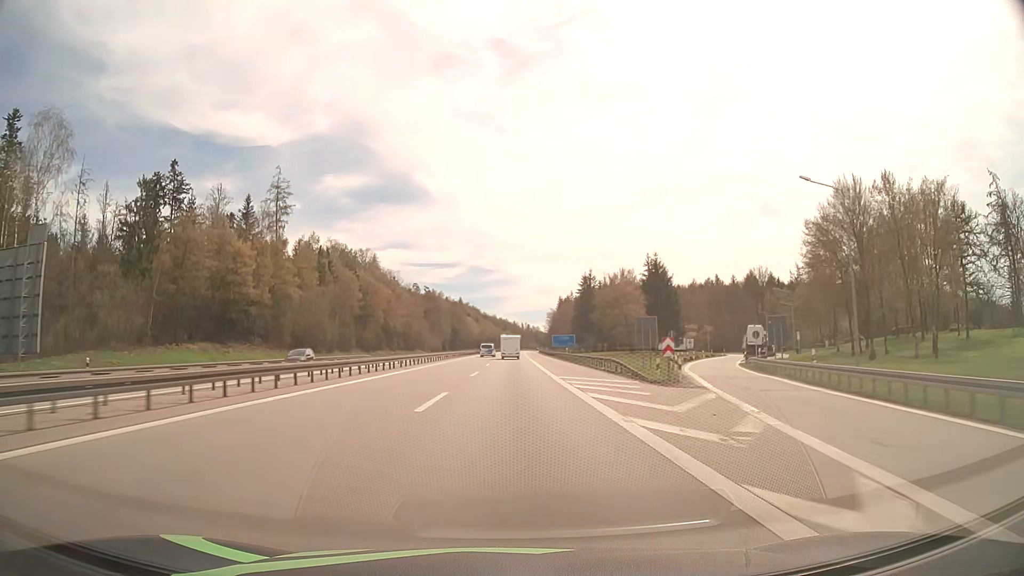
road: motorway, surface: asphalt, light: Day
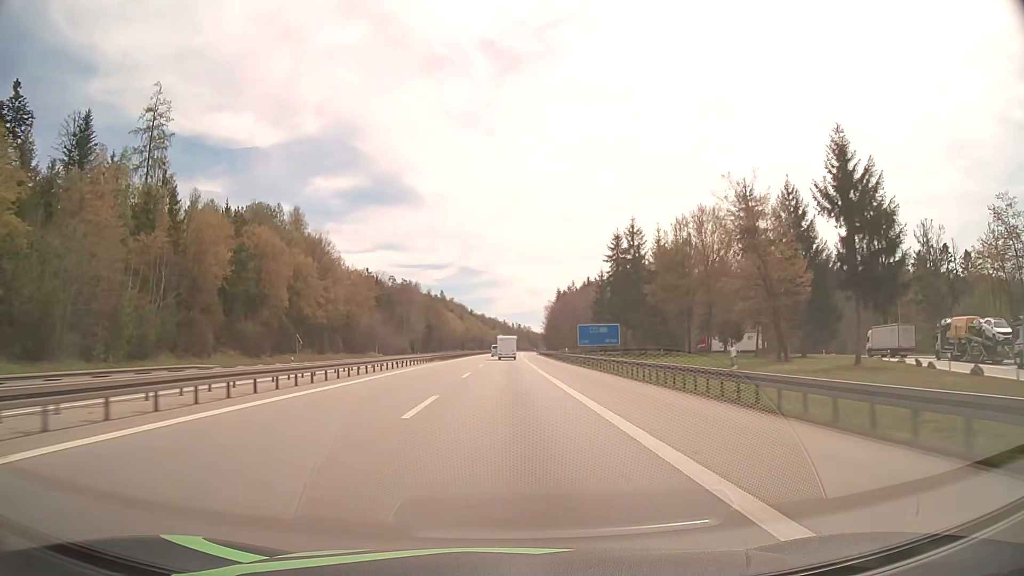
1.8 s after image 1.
(+0.5, +55.8) m; +1°
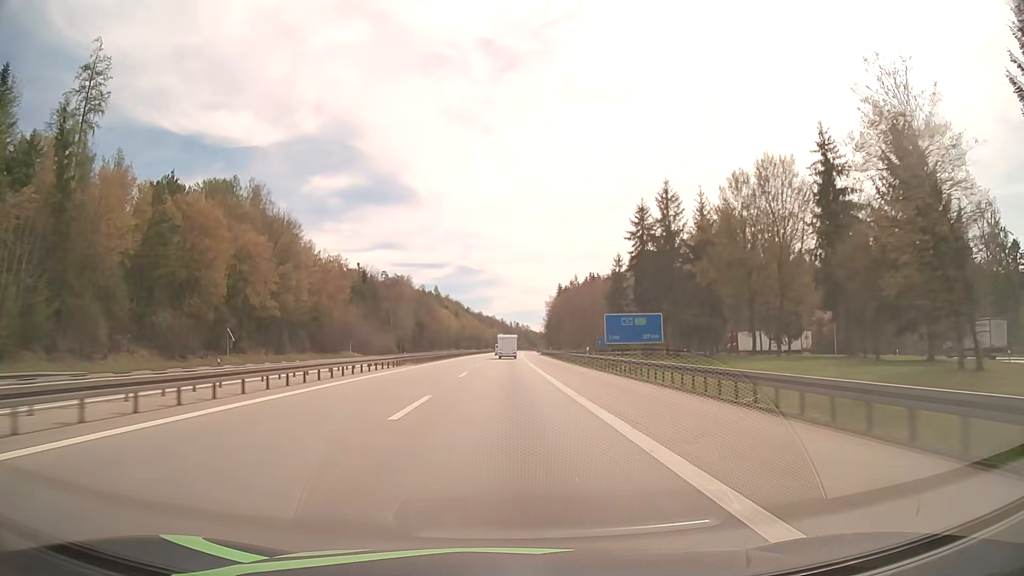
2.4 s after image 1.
(0.0, +18.8) m; 0°
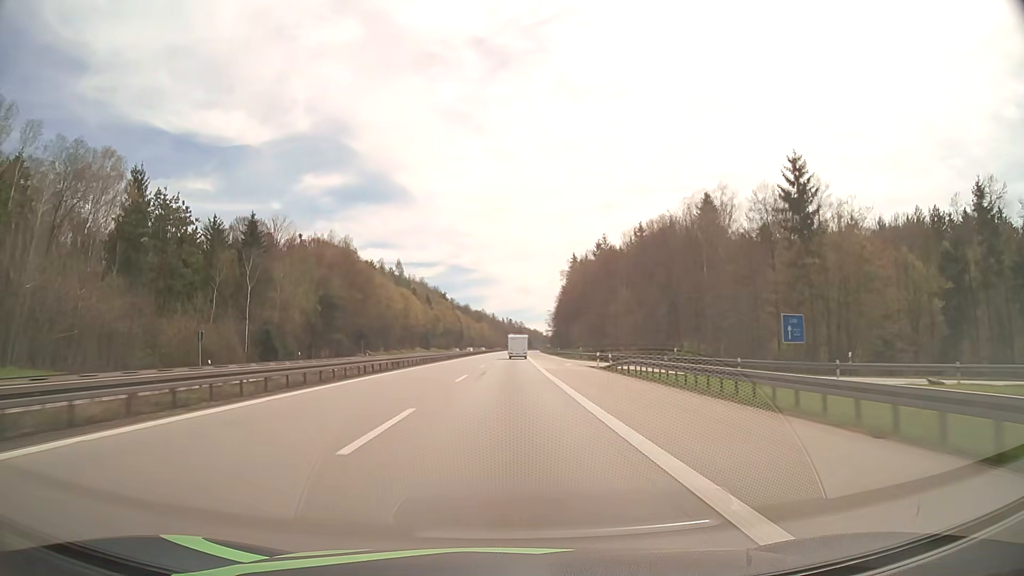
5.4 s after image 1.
(+0.4, +94.1) m; +1°
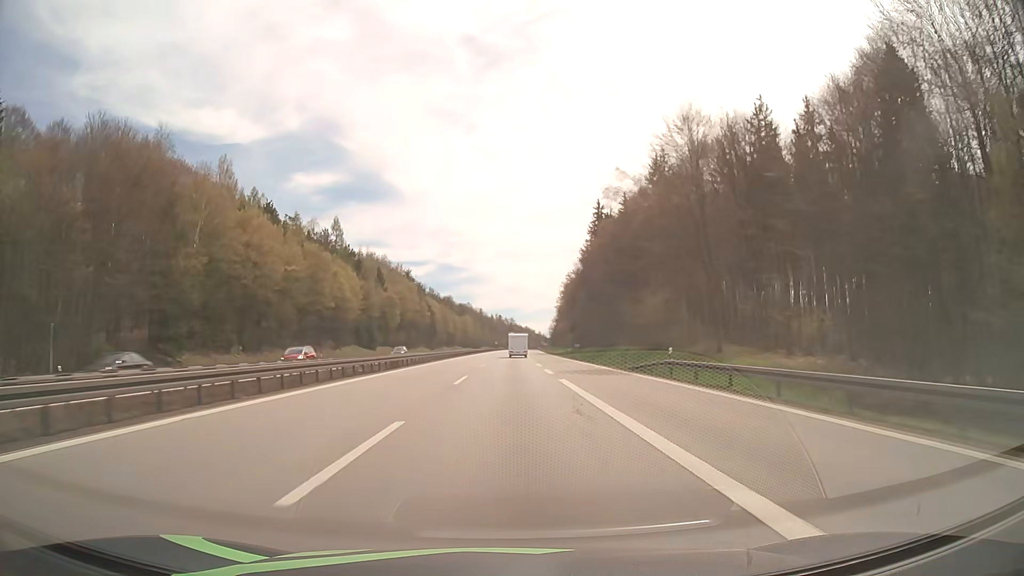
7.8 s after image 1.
(+0.7, +75.2) m; +1°
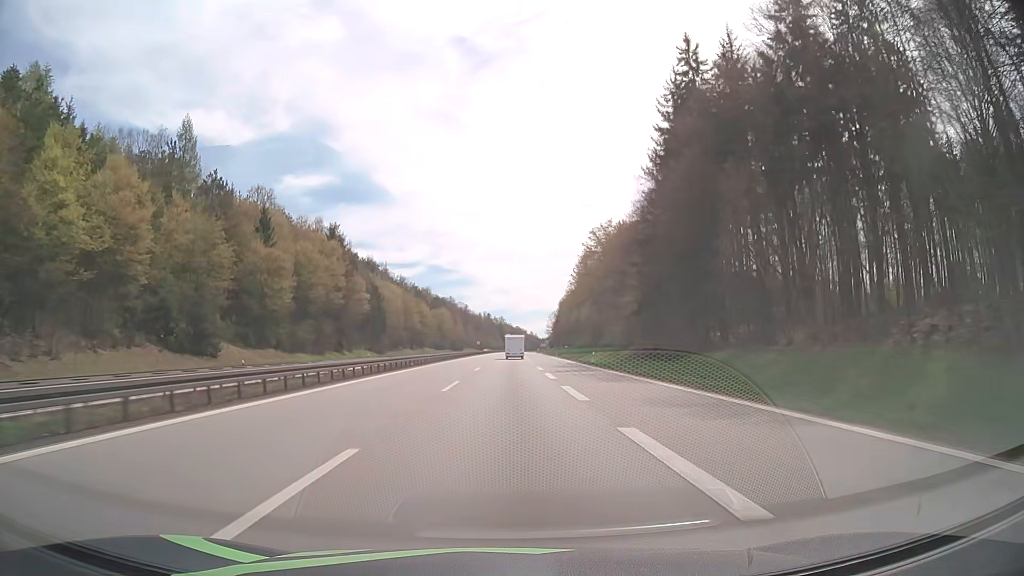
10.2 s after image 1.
(+0.5, +75.3) m; +1°
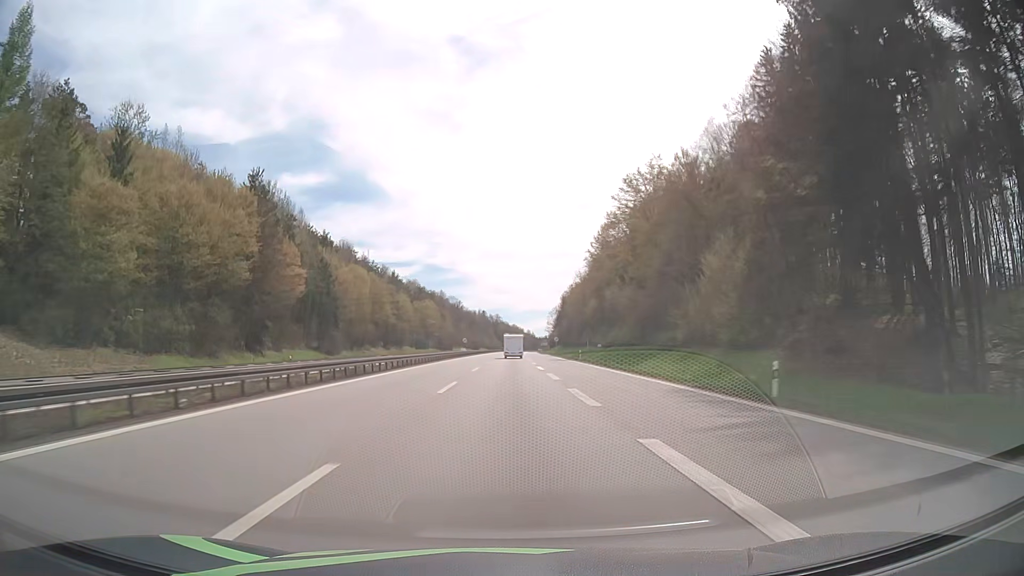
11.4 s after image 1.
(+0.1, +37.9) m; 0°
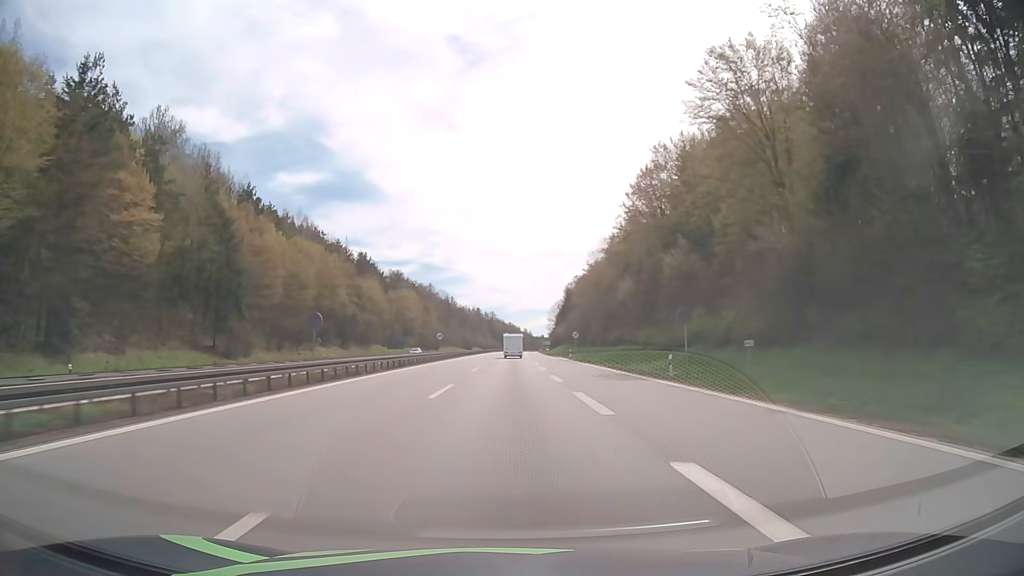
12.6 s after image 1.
(0.0, +38.0) m; 0°
(0, +10) (0, +20) (0, +30) (0, +40) (0, +50) (0, +60) (0, +70) (+1, +80) (+1, +90) (+1, +100) m
